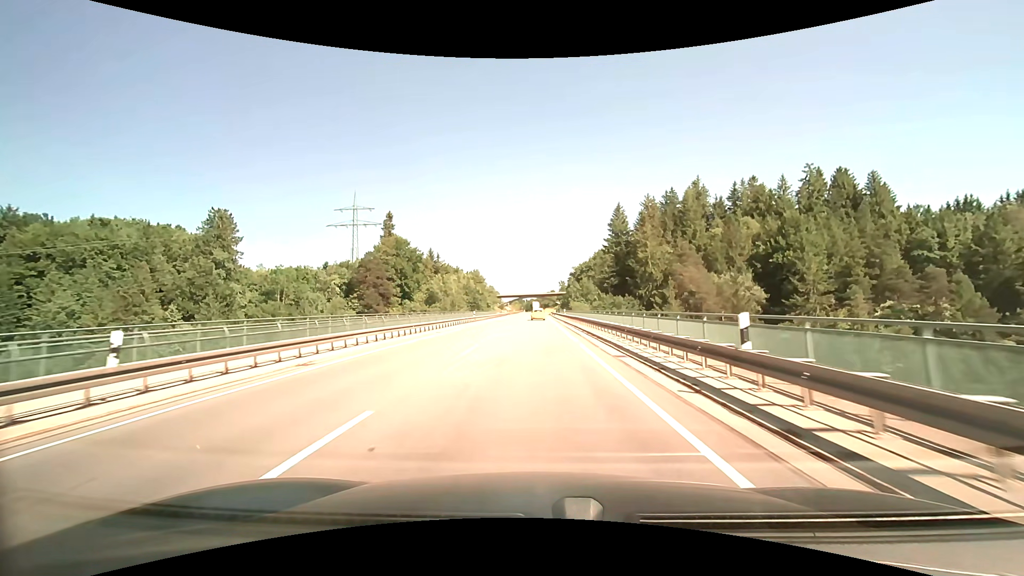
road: primary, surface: asphalt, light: Day
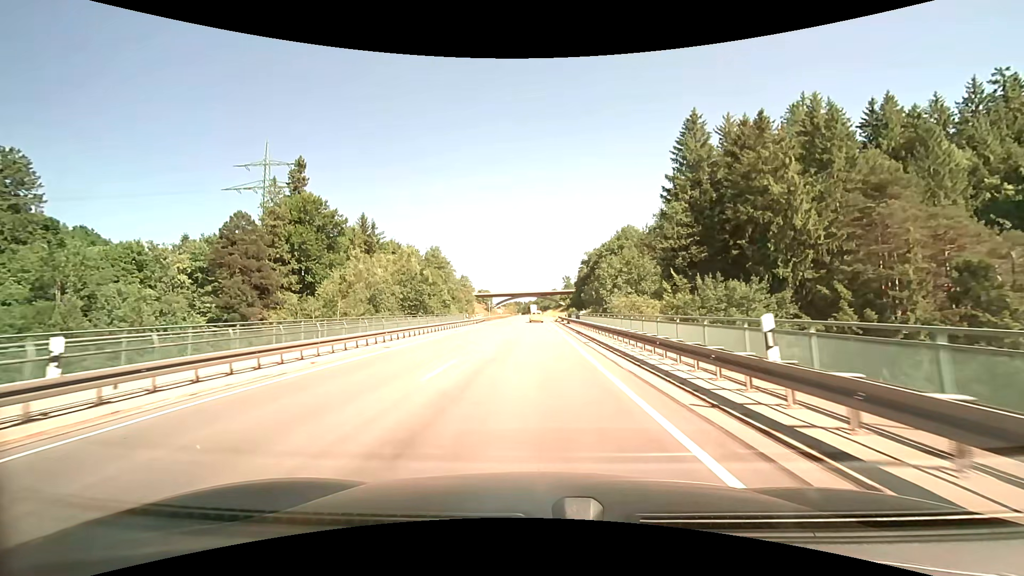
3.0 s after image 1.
(0.0, +53.0) m; +1°
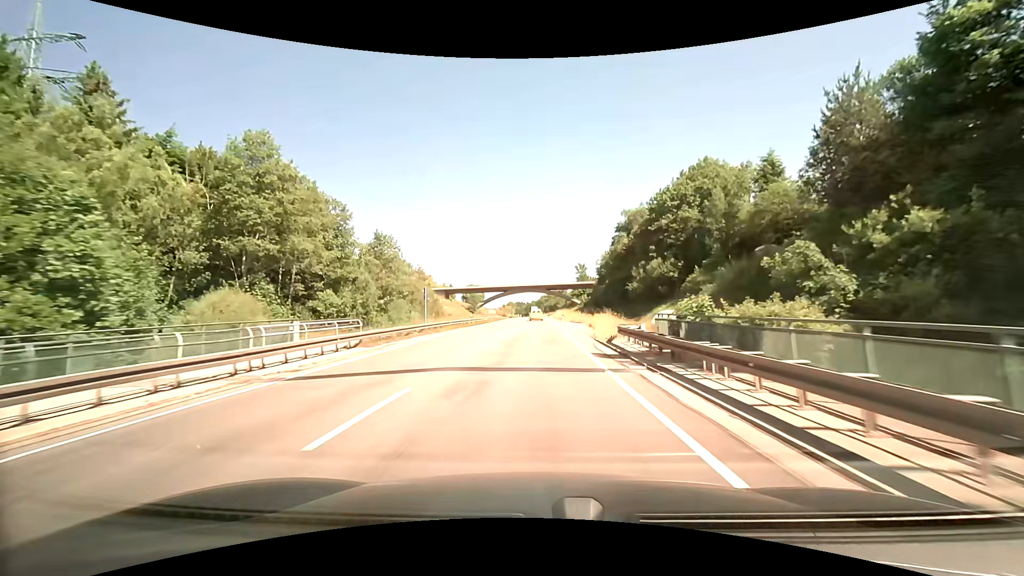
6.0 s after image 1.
(+0.1, +53.5) m; +1°
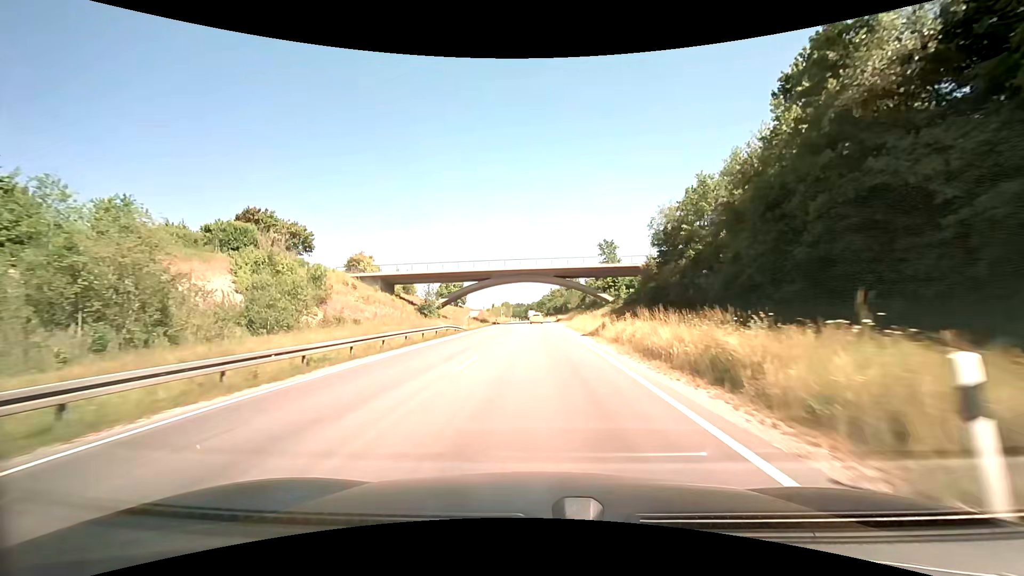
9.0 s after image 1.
(-1.6, +53.7) m; 0°
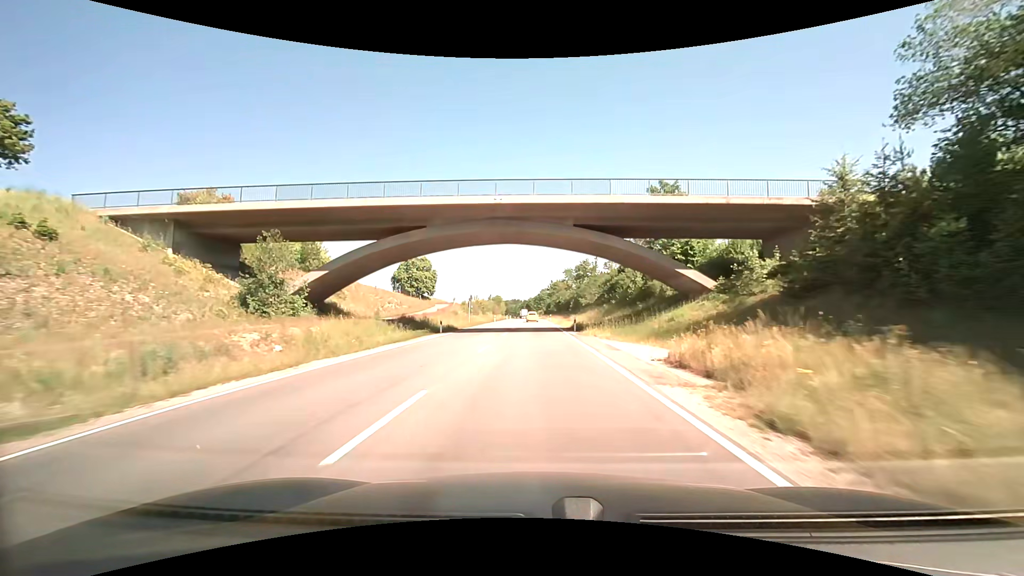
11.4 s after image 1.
(-1.7, +43.2) m; -3°
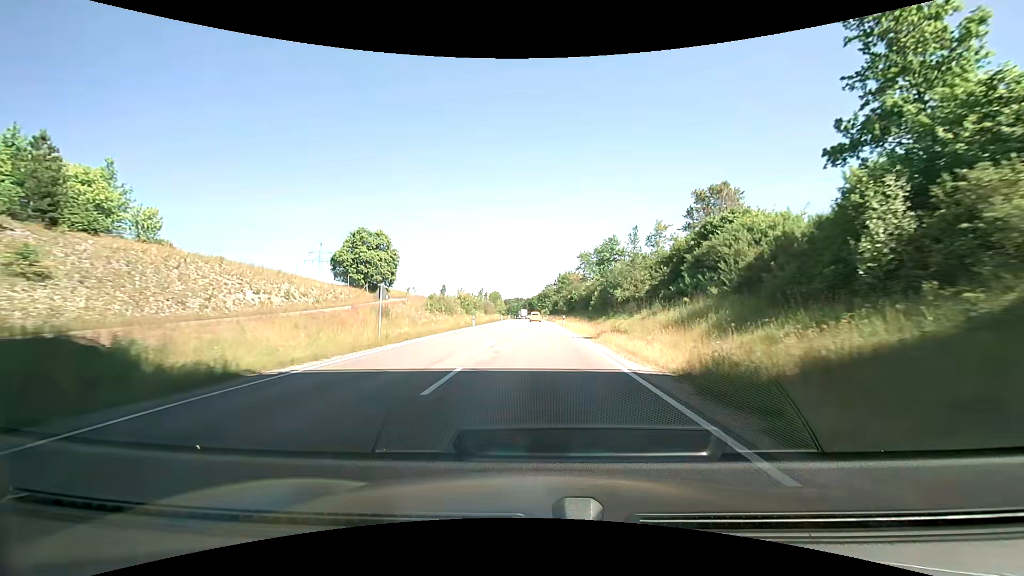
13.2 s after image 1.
(-0.3, +32.8) m; -2°
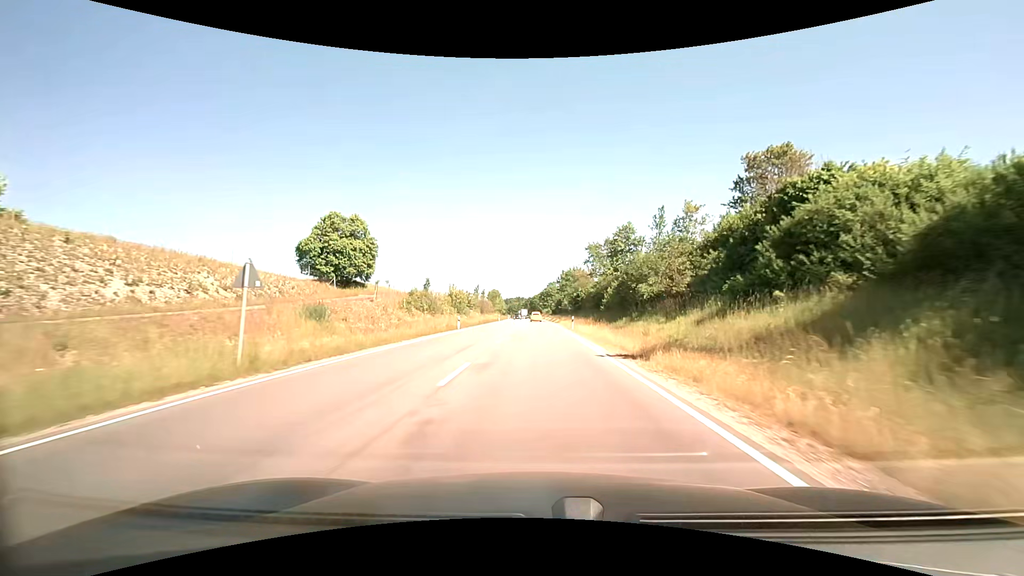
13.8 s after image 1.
(0.0, +11.0) m; +1°
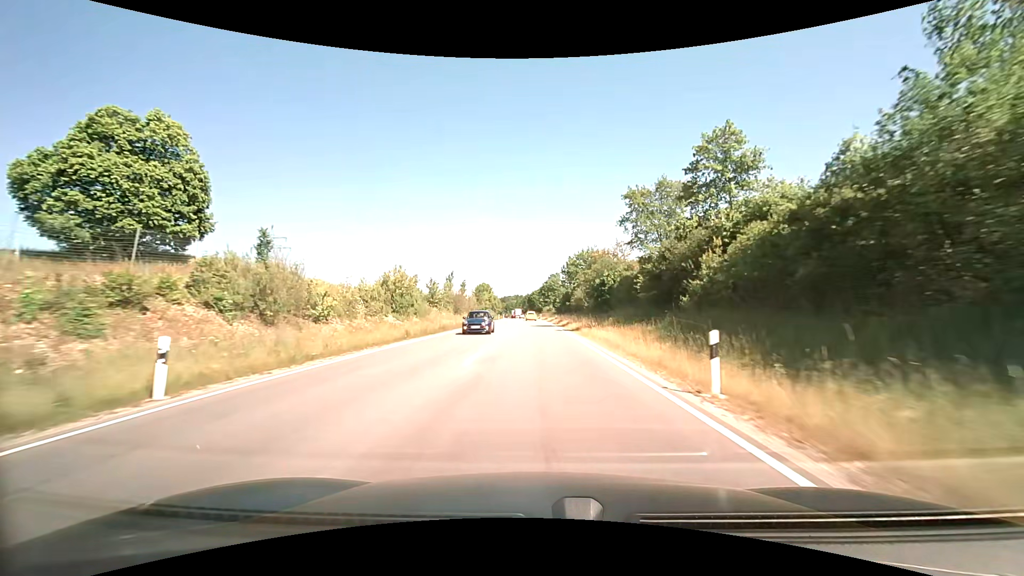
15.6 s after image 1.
(+0.7, +33.3) m; +2°
